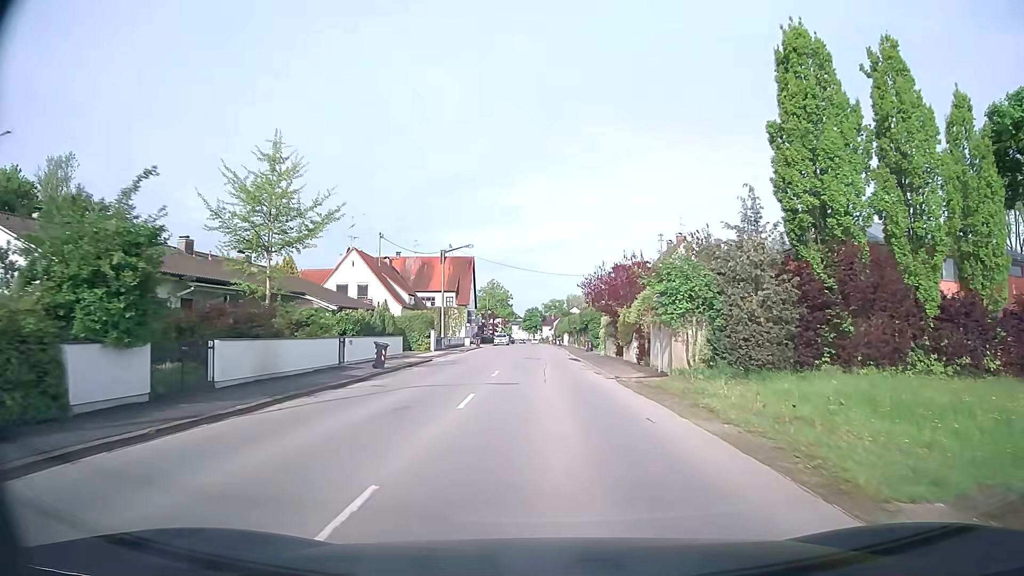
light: Day
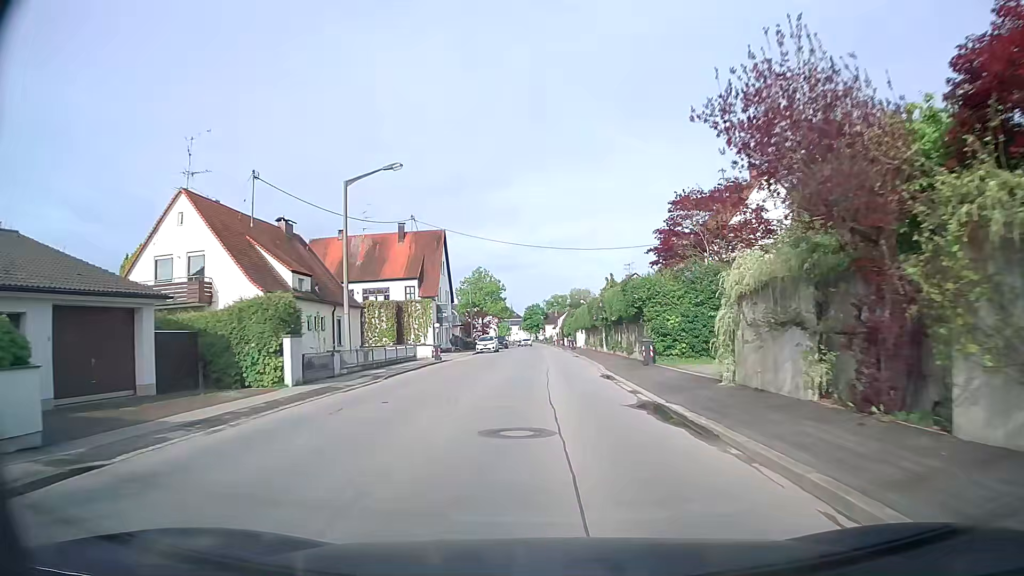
(-0.1, +27.4) m; 0°
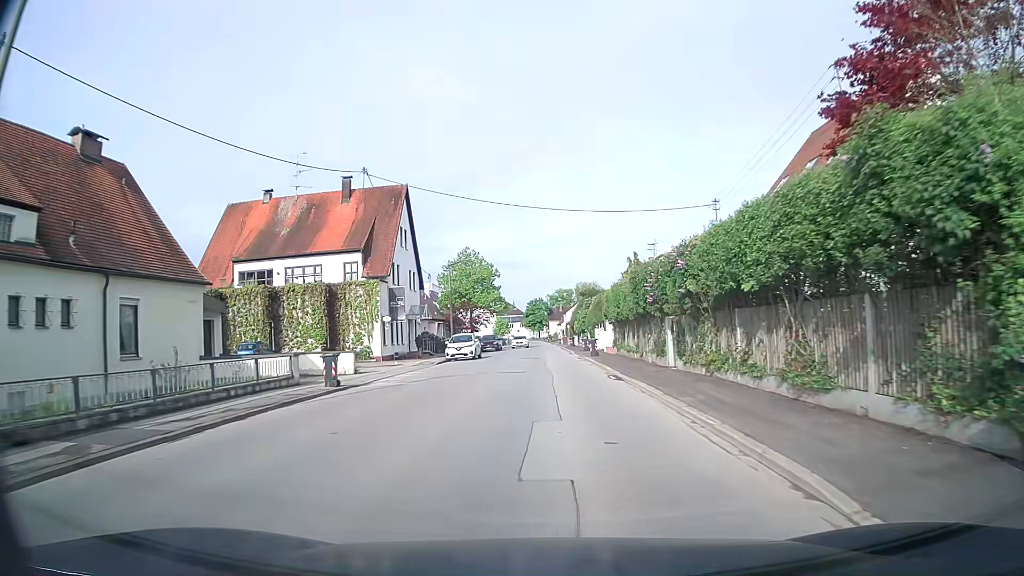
(-0.1, +20.1) m; 0°
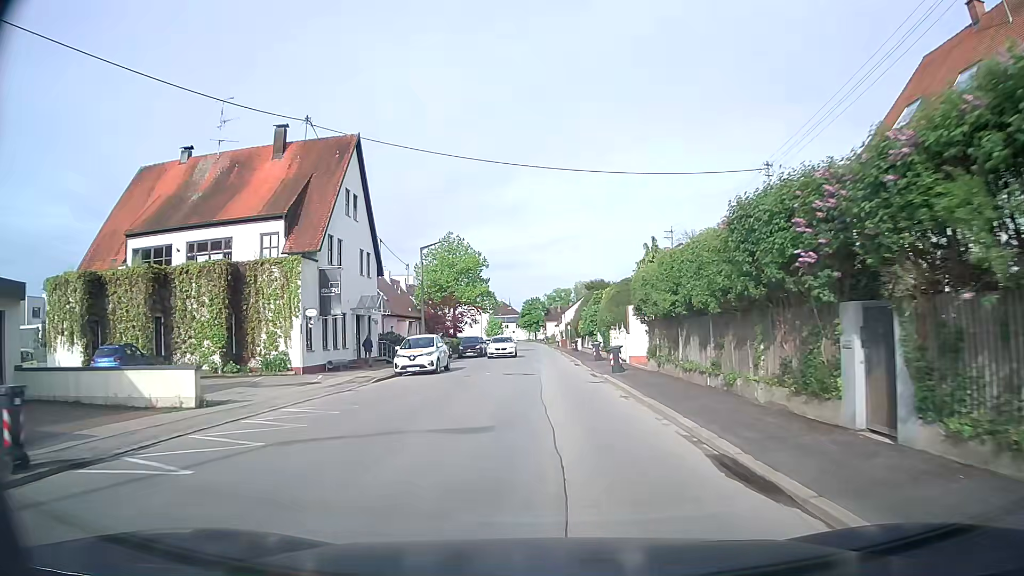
(-0.1, +12.6) m; 0°
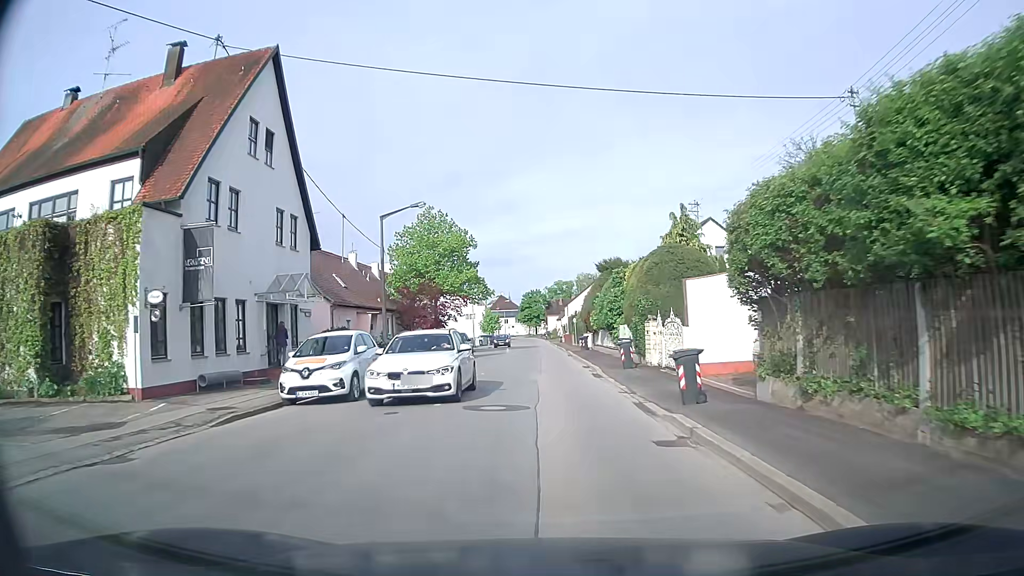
(0.0, +11.6) m; -1°
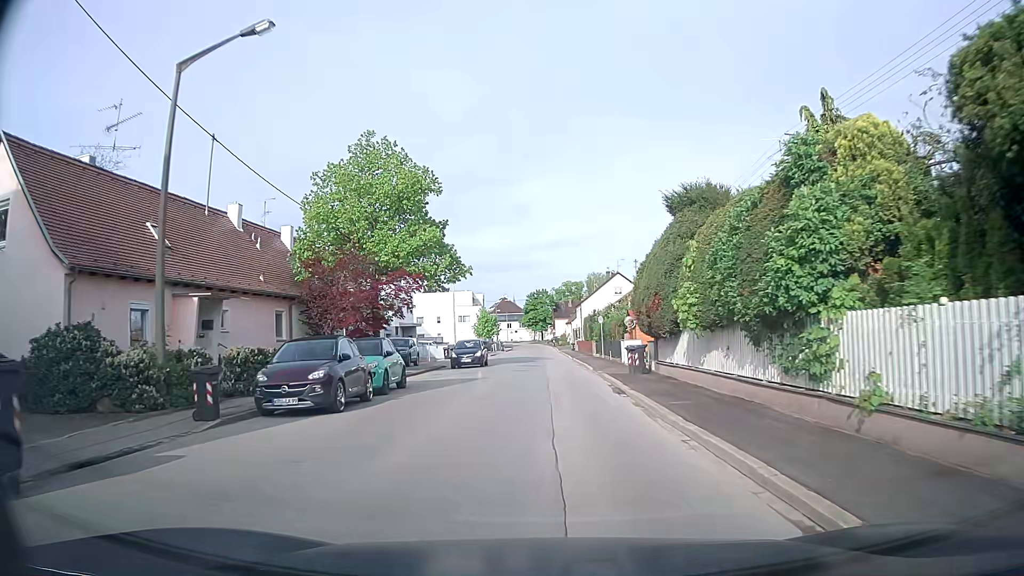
(-0.1, +22.4) m; 0°
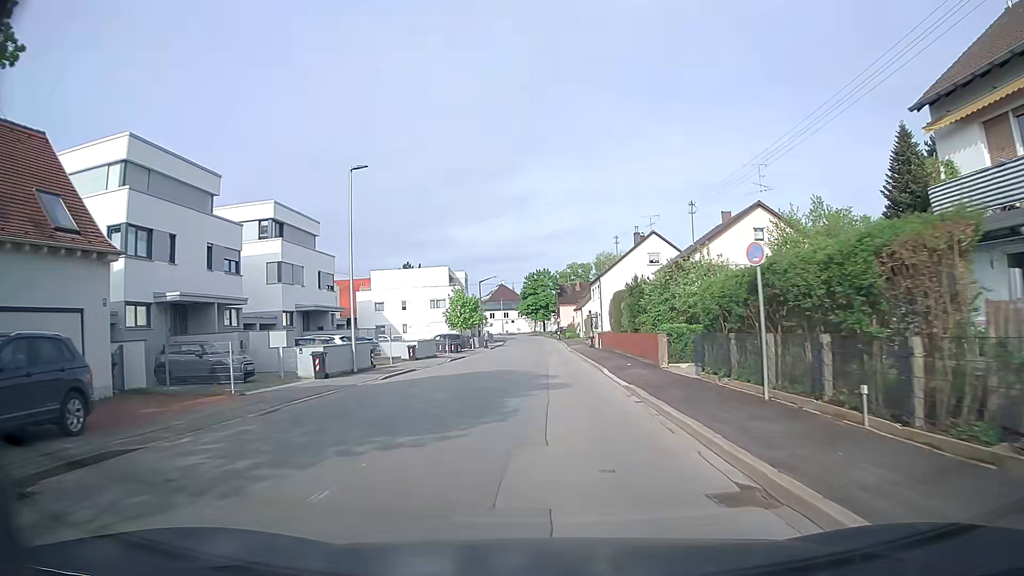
(+0.1, +31.2) m; 0°
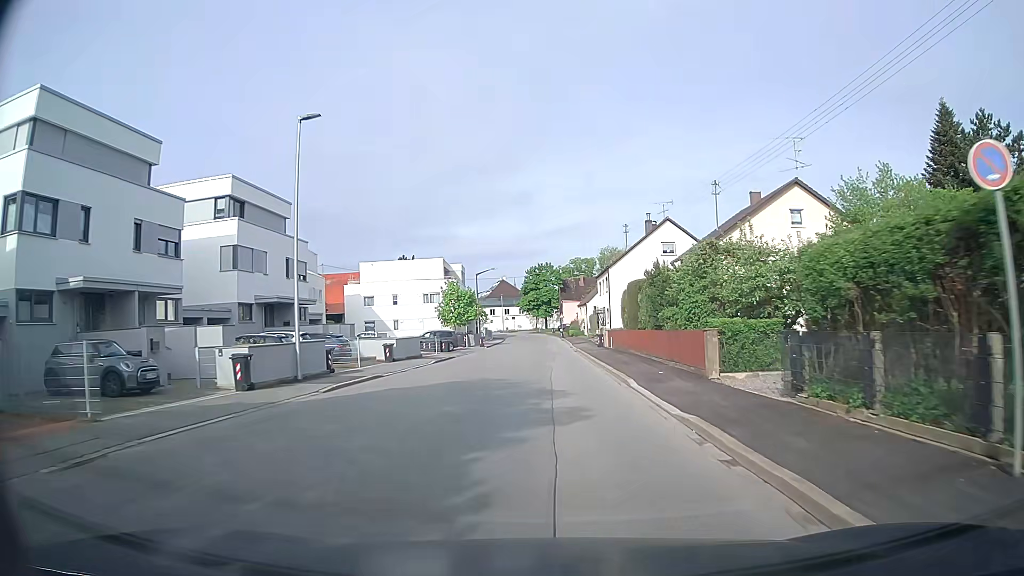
(0.0, +6.5) m; -1°
(0, +10) (0, +20) (0, +30) (0, +40) (0, +50) (0, +60) (0, +70) (0, +80) (0, +90) (0, +100) m
